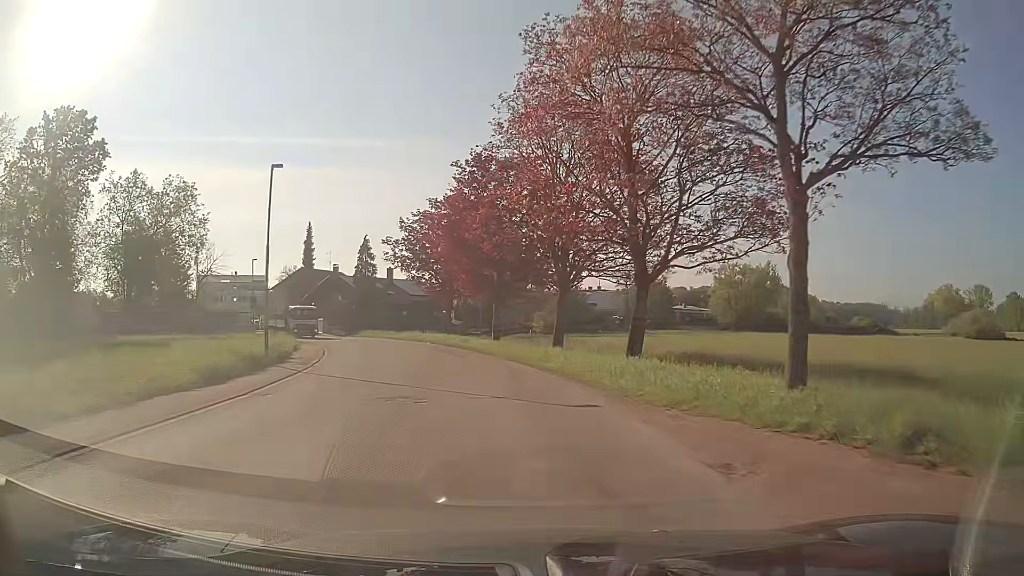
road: unclassified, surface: asphalt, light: Day
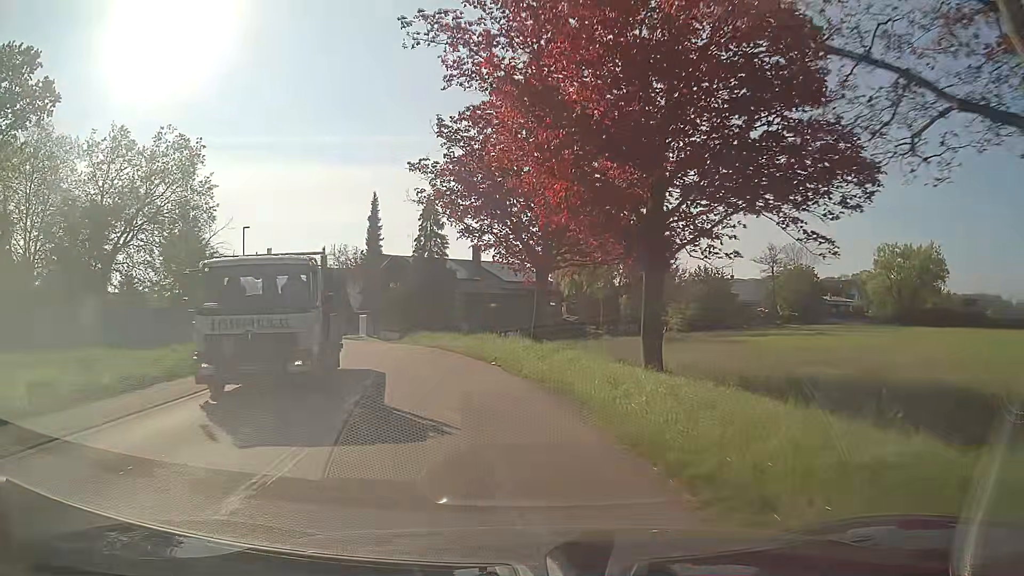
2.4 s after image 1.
(-1.6, +22.0) m; -10°
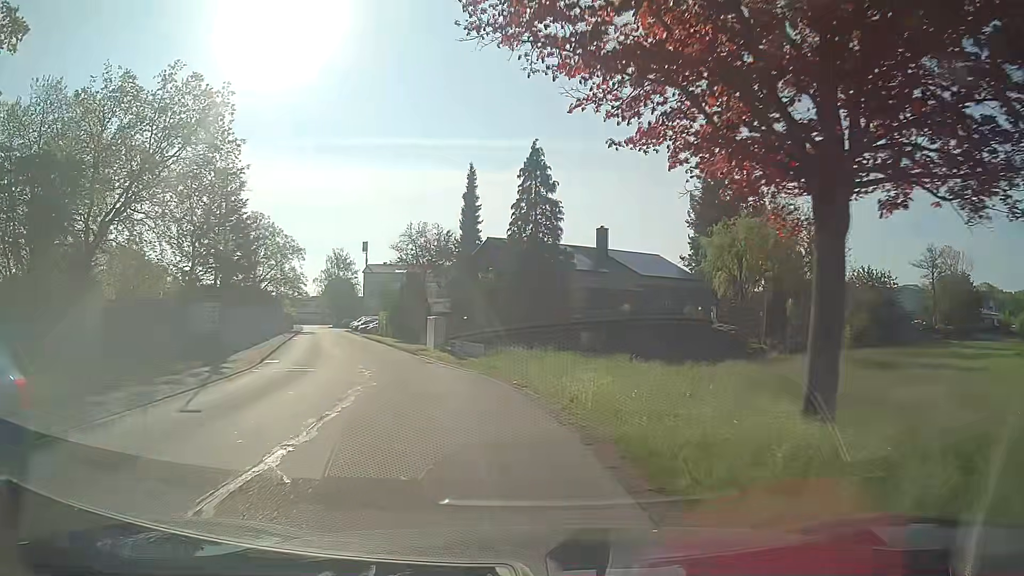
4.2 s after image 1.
(-1.5, +15.7) m; -10°
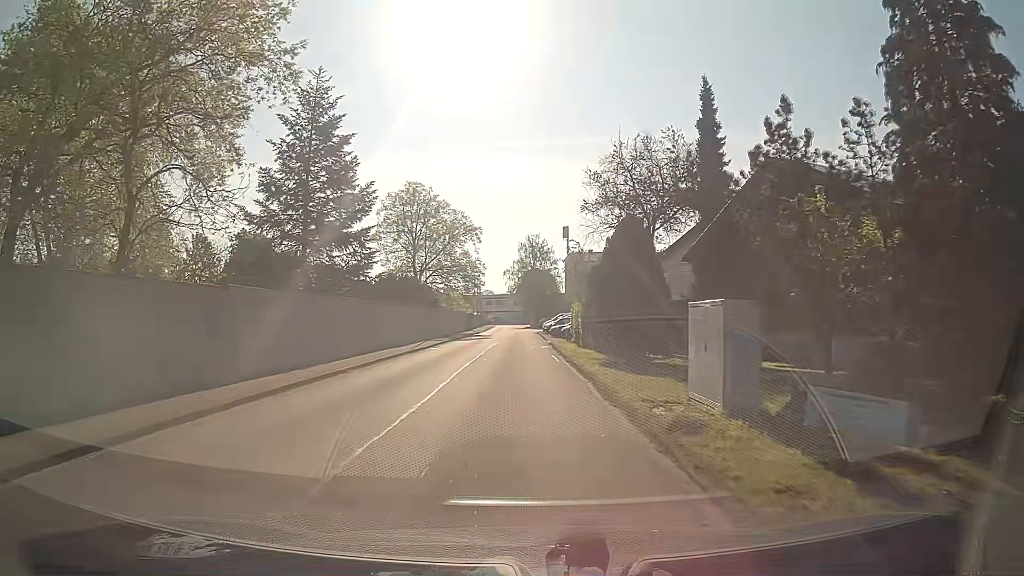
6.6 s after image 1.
(-3.5, +21.1) m; -18°
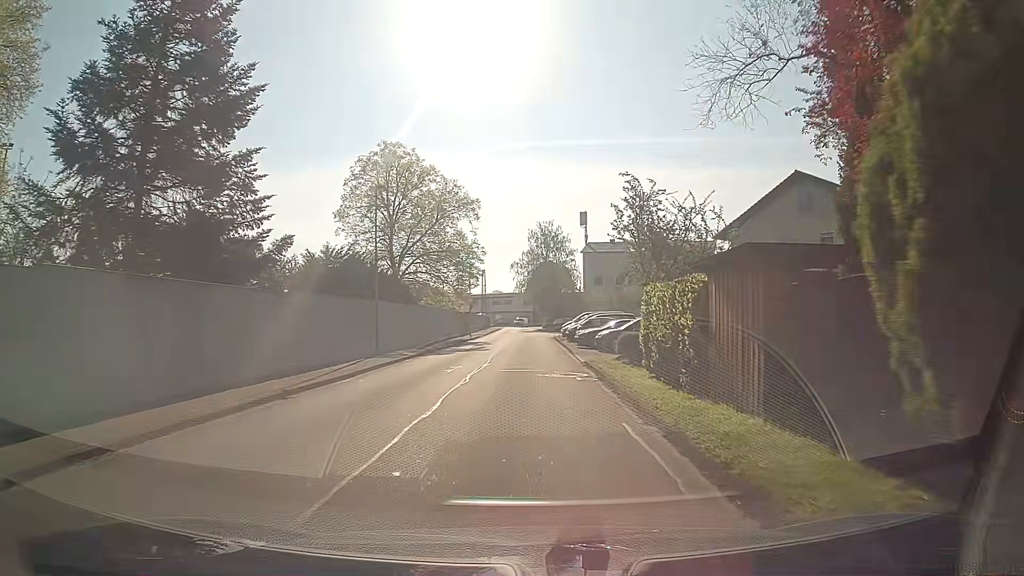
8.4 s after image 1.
(-0.3, +16.9) m; -1°
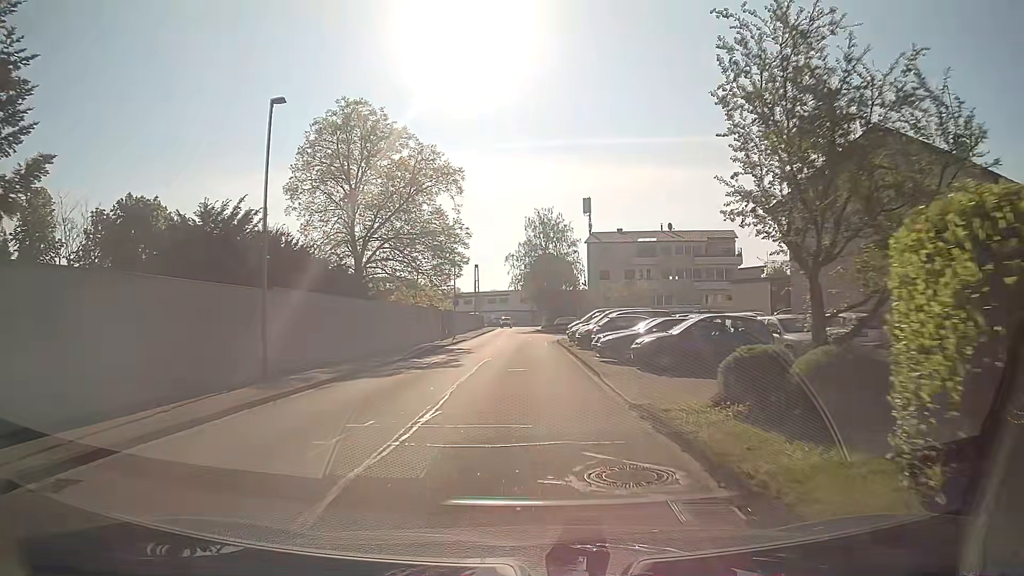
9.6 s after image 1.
(0.0, +10.9) m; +1°
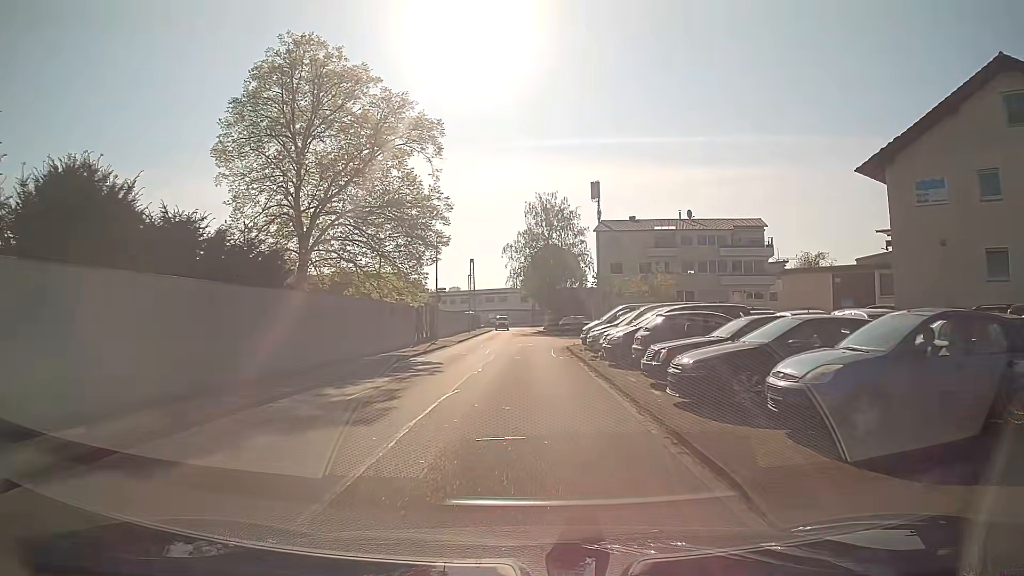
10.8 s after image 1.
(-0.1, +10.5) m; -1°
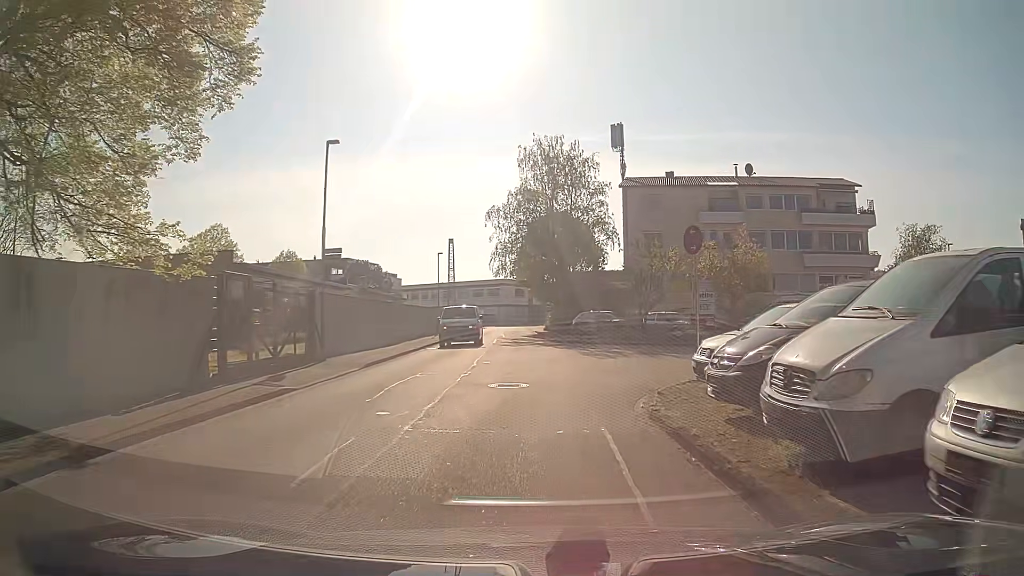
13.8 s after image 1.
(+0.2, +22.9) m; 0°
